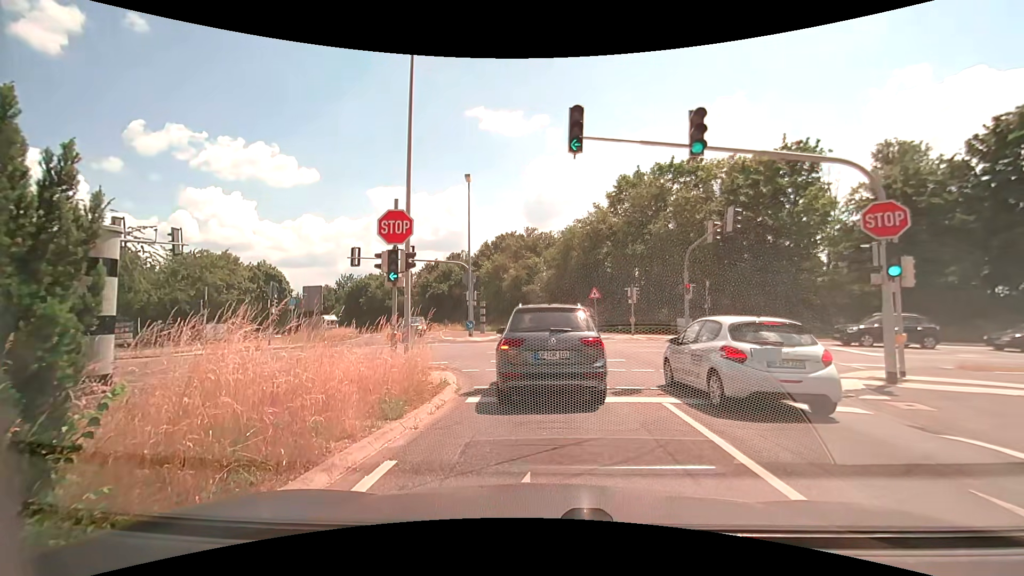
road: secondary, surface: asphalt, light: Day
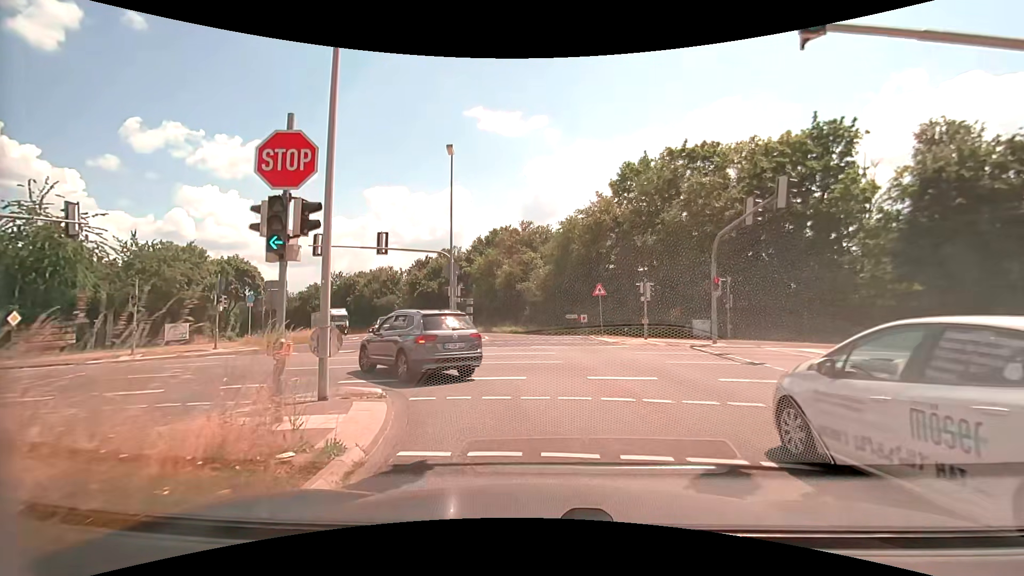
(-0.2, +5.6) m; -2°
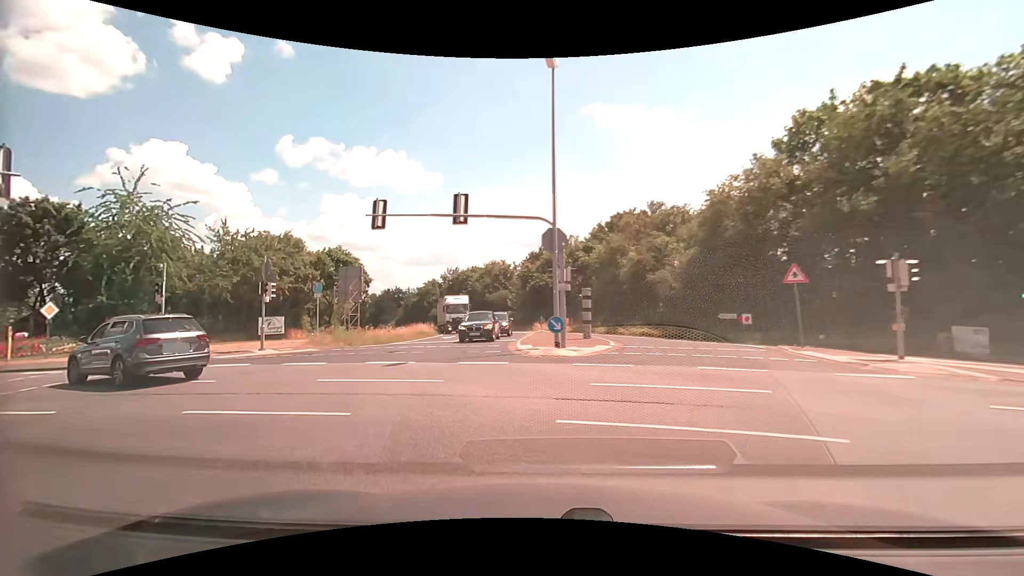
(-0.7, +9.6) m; -13°
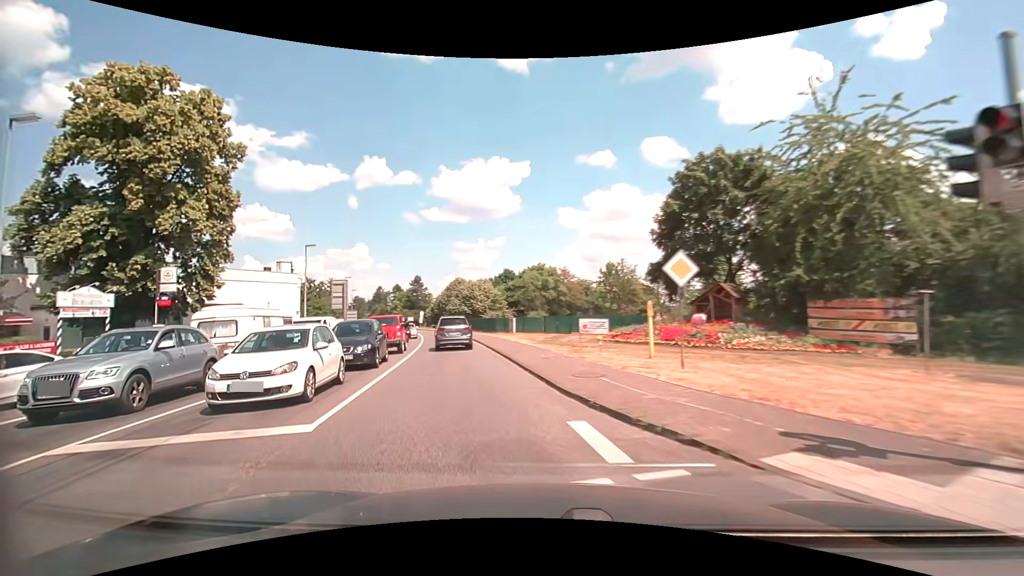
(-11.9, +16.5) m; -70°
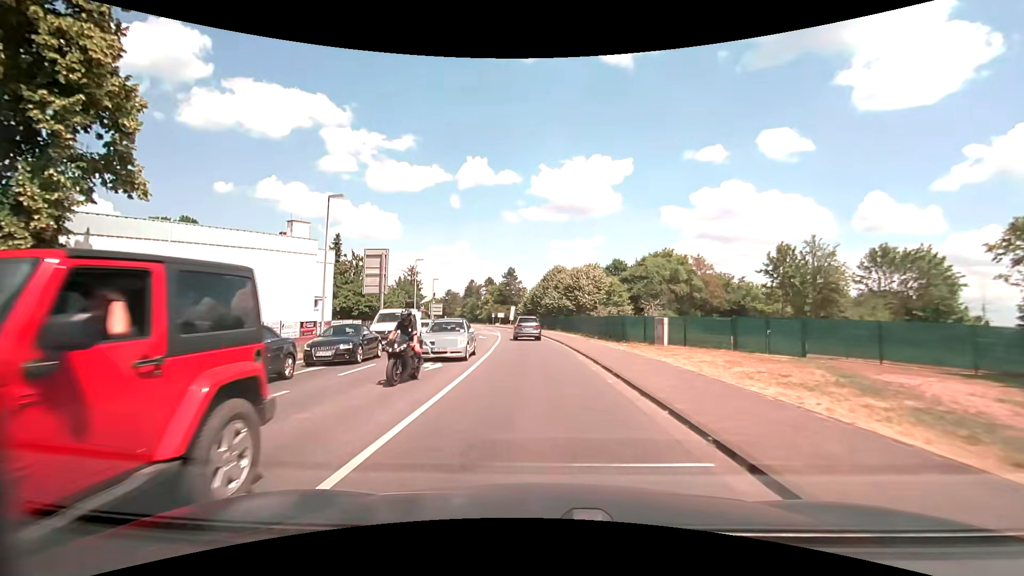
(-3.9, +21.8) m; -11°
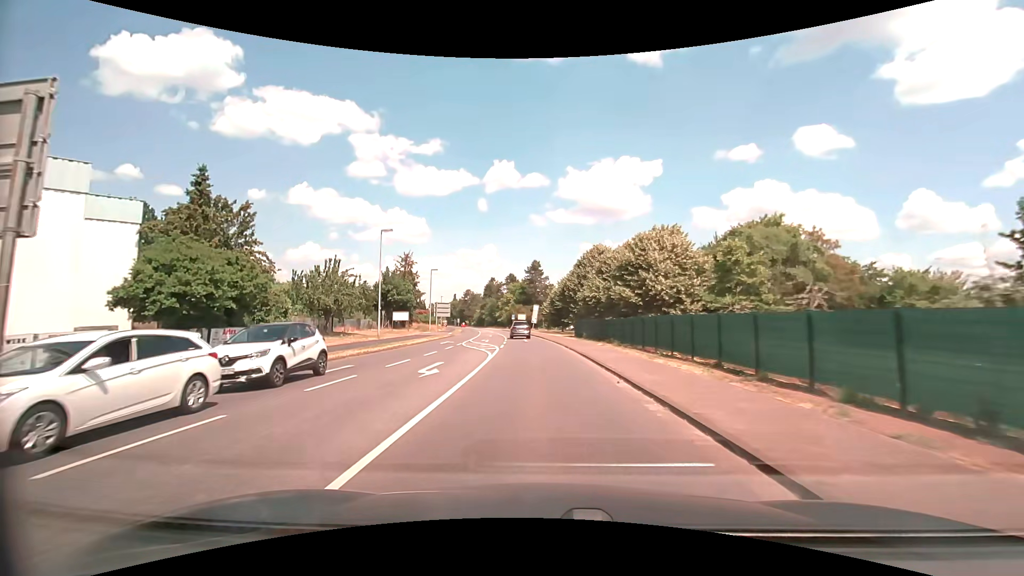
(-0.8, +26.6) m; -3°
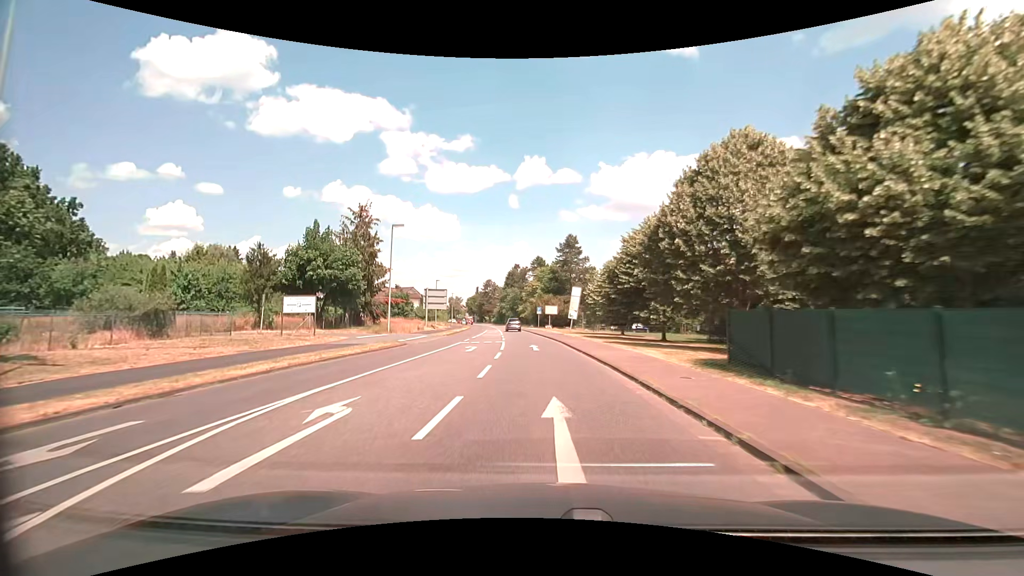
(-1.4, +35.7) m; -4°
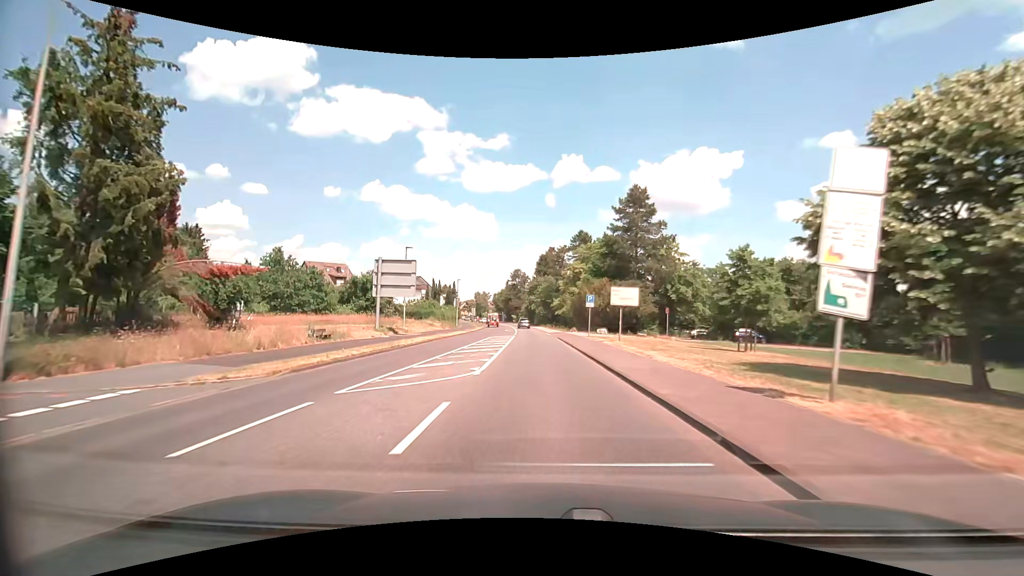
(-1.0, +36.1) m; -4°
(0, +10) (0, +20) (-1, +30) (-1, +40) (-1, +50) (-2, +60) (-2, +70) (-3, +80) (-4, +90) (-5, +100) m
